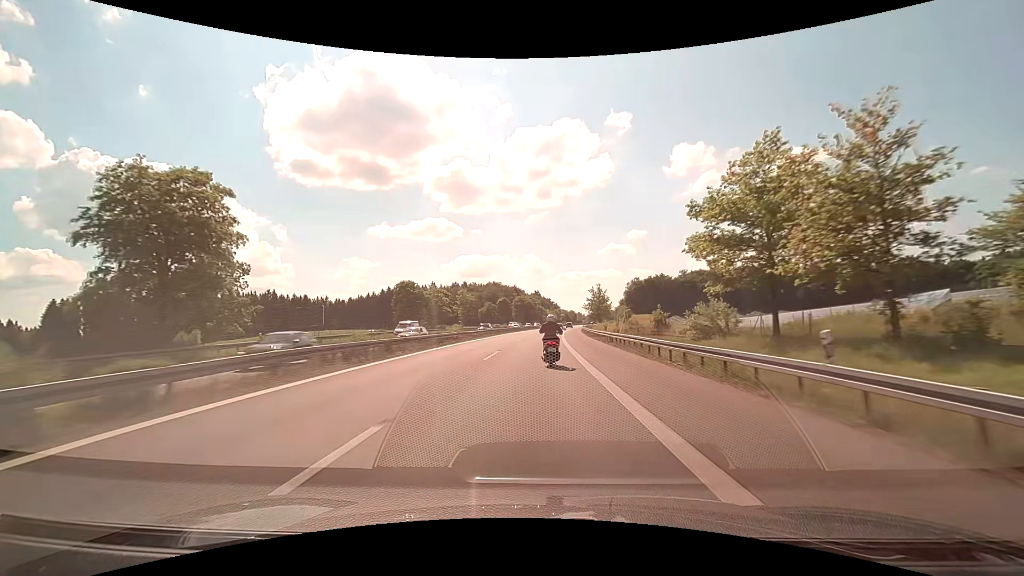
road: motorway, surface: asphalt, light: Day
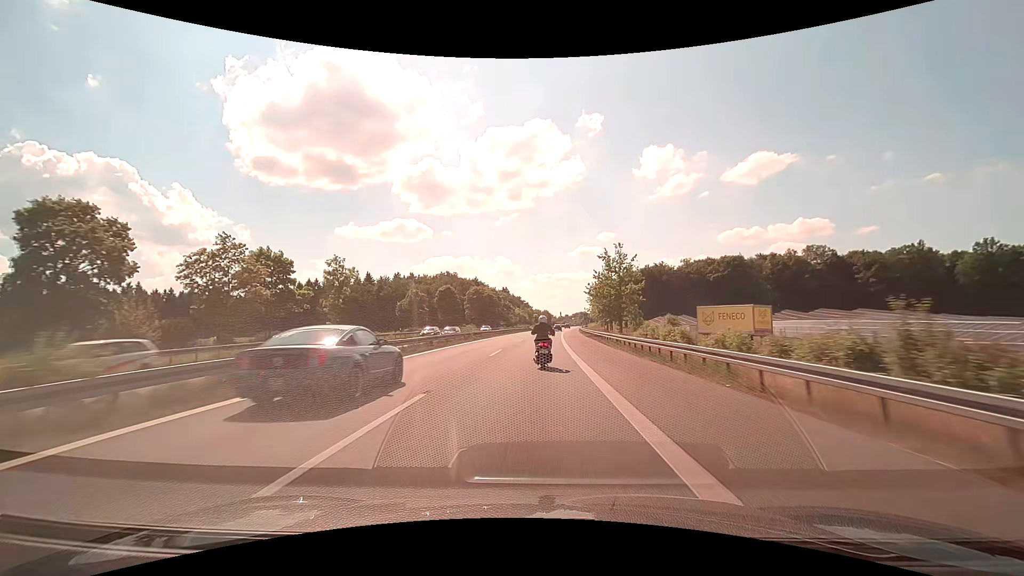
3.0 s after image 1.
(+2.0, +68.8) m; +3°
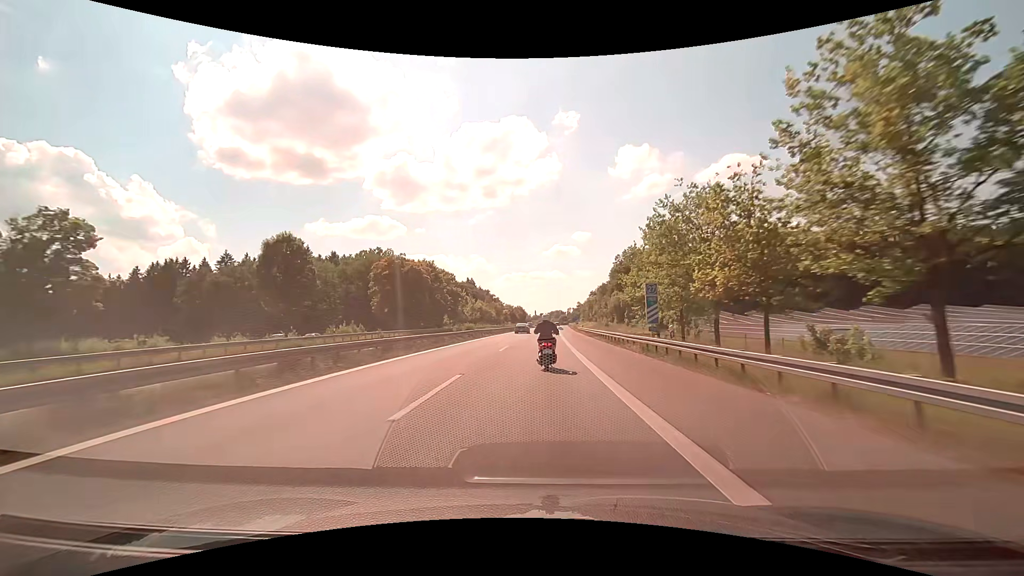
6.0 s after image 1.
(+1.6, +68.6) m; +3°
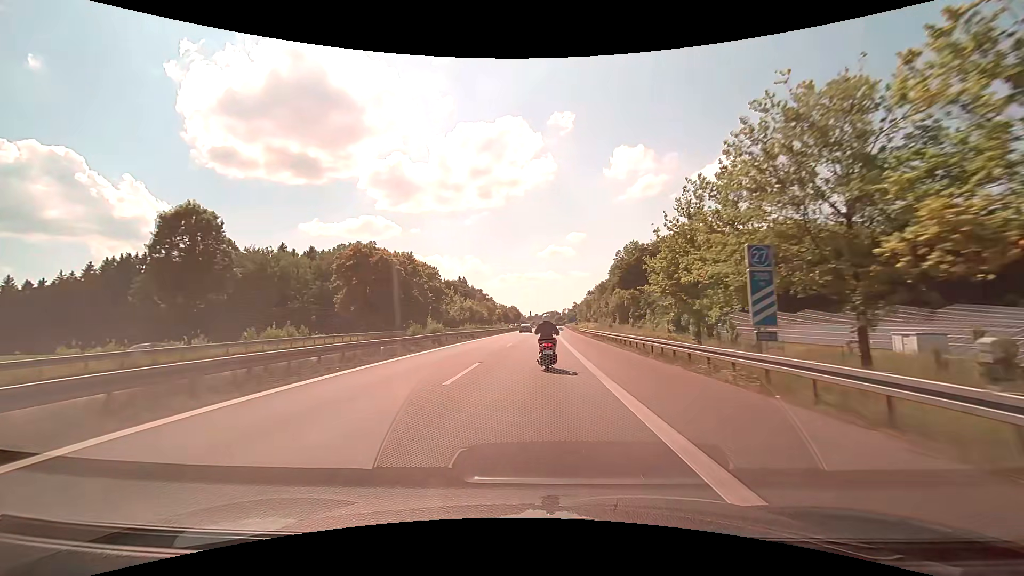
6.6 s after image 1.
(+0.1, +13.5) m; +1°
(0, +10) (0, +20) (0, +30) (0, +40) (+1, +50) (+1, +60) (+1, +70) (+1, +80) (+2, +90) (+2, +100) m
